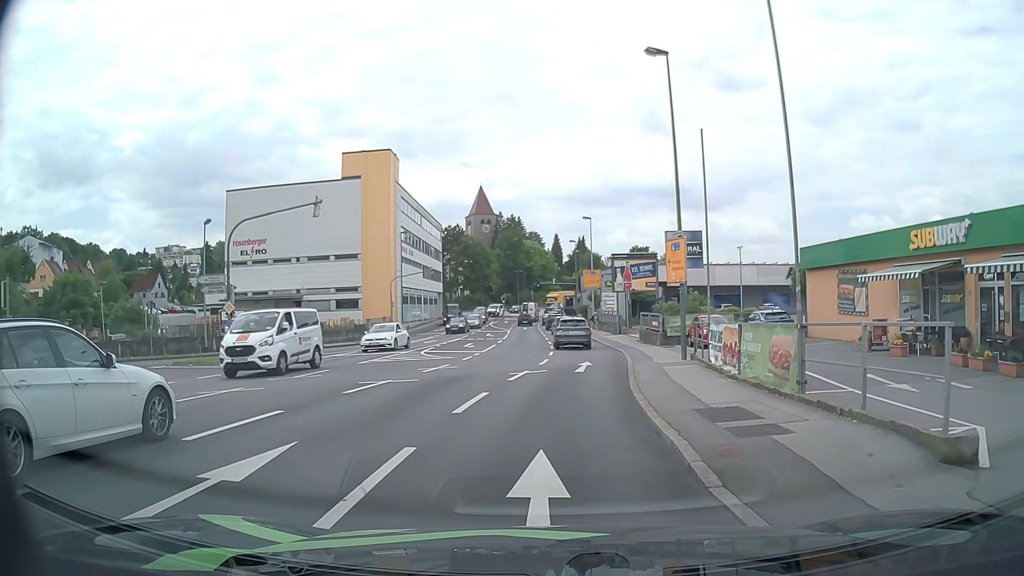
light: Day
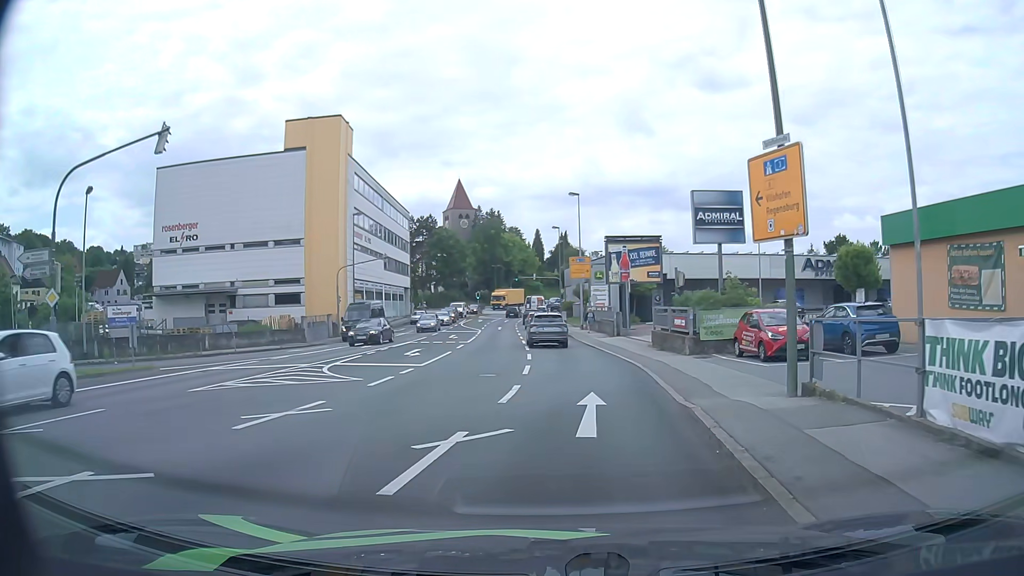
(+0.2, +11.3) m; +2°
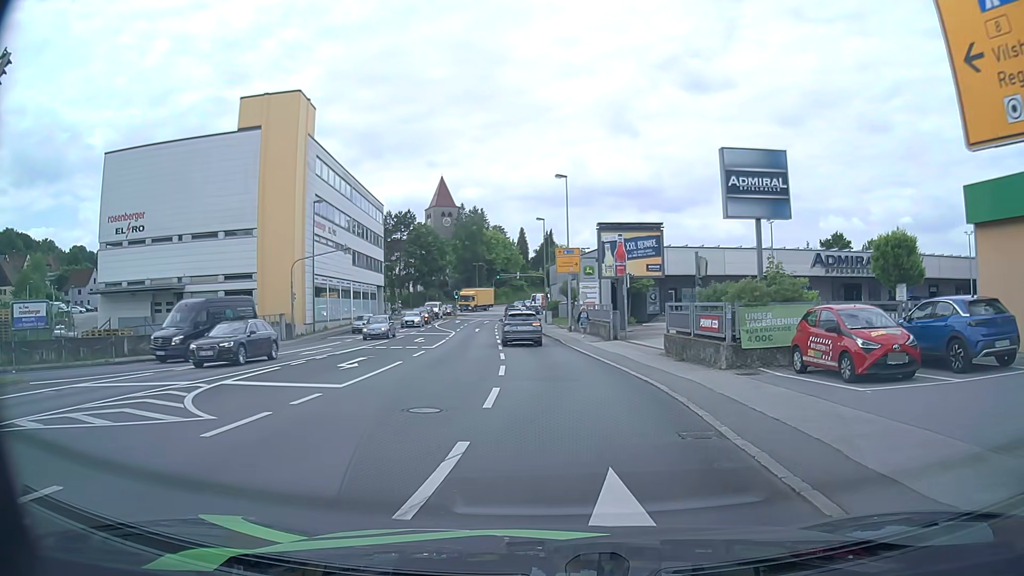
(+0.1, +6.7) m; +1°
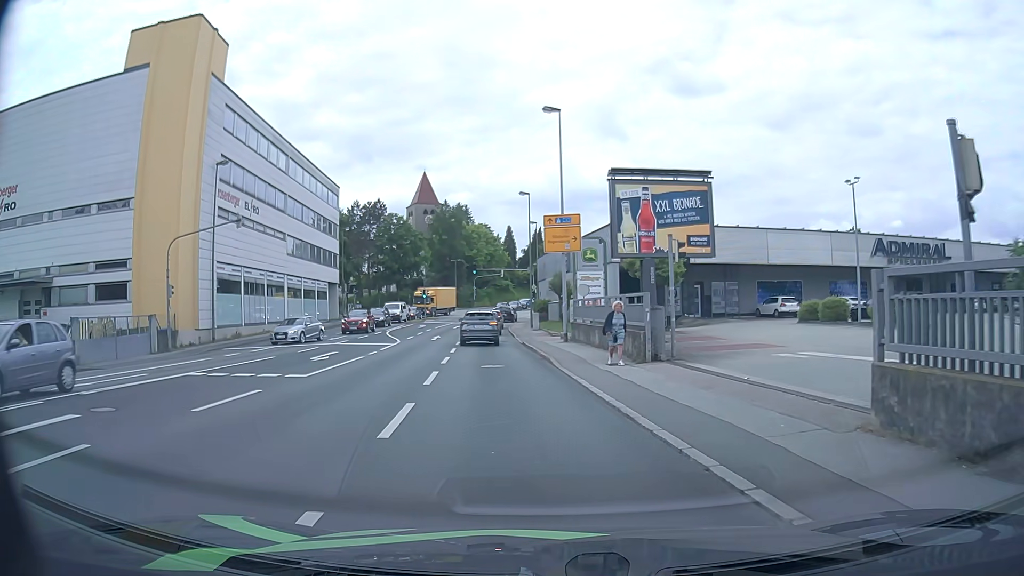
(+0.2, +15.1) m; +1°
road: tertiary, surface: asphalt
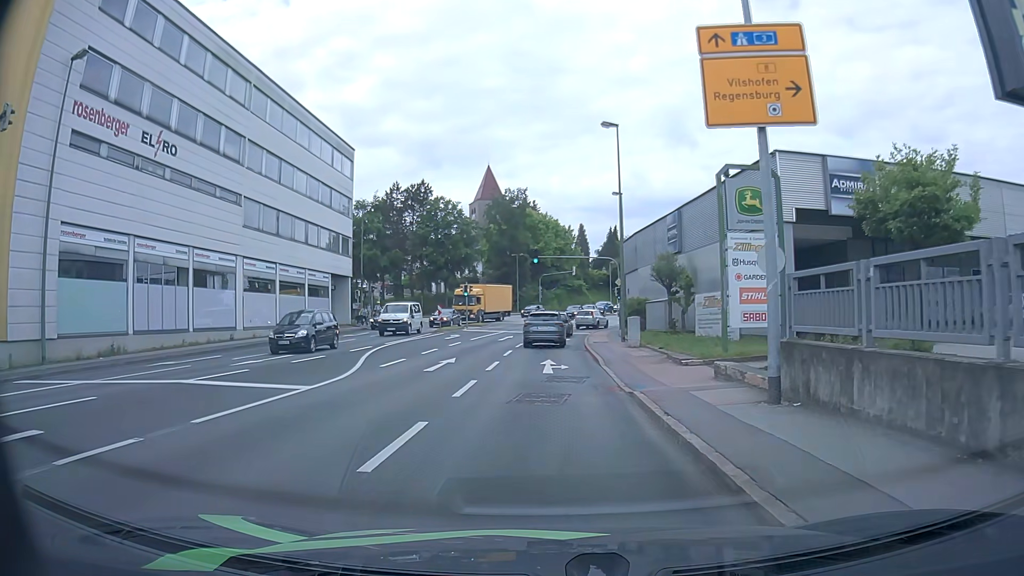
(-1.3, +19.8) m; -7°
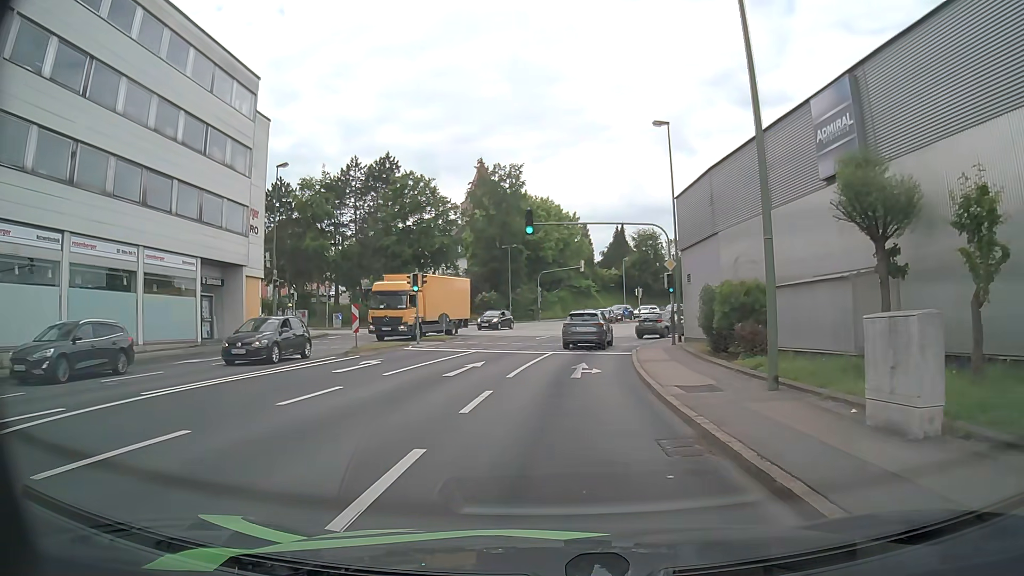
(0.0, +20.2) m; +1°
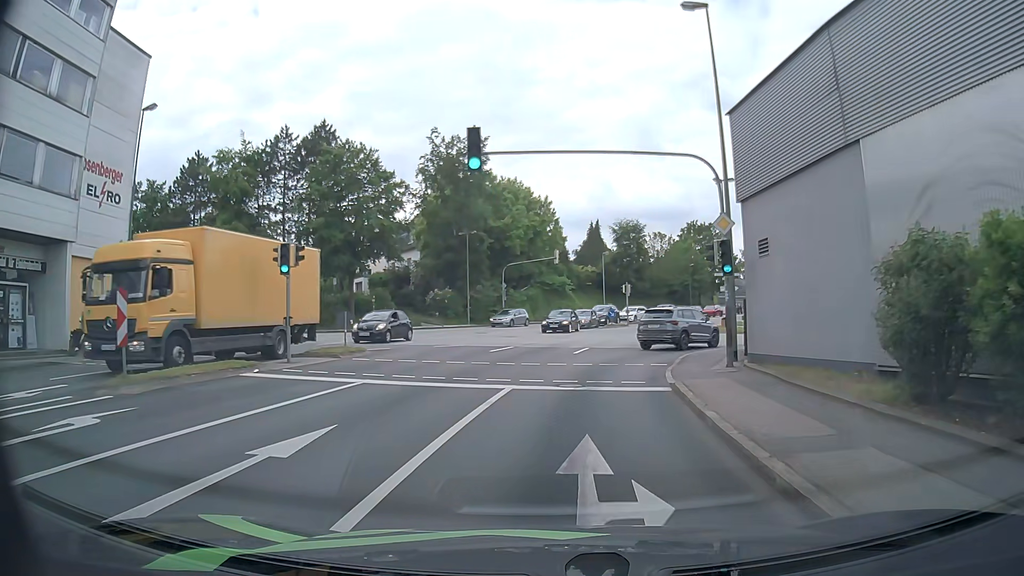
(-0.2, +13.1) m; -1°
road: tertiary_link
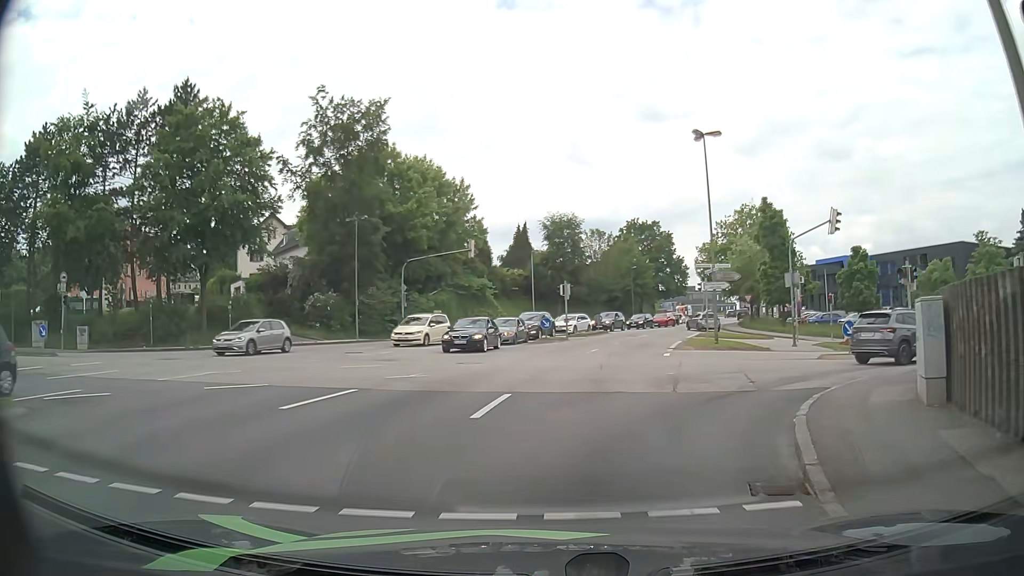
(+1.1, +14.1) m; +9°
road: tertiary
(0, +10) (+2, +20) (+3, +30) (+6, +39) (+9, +49) (+13, +58) (+17, +67) (+21, +77) (+25, +86) (+28, +95) m
